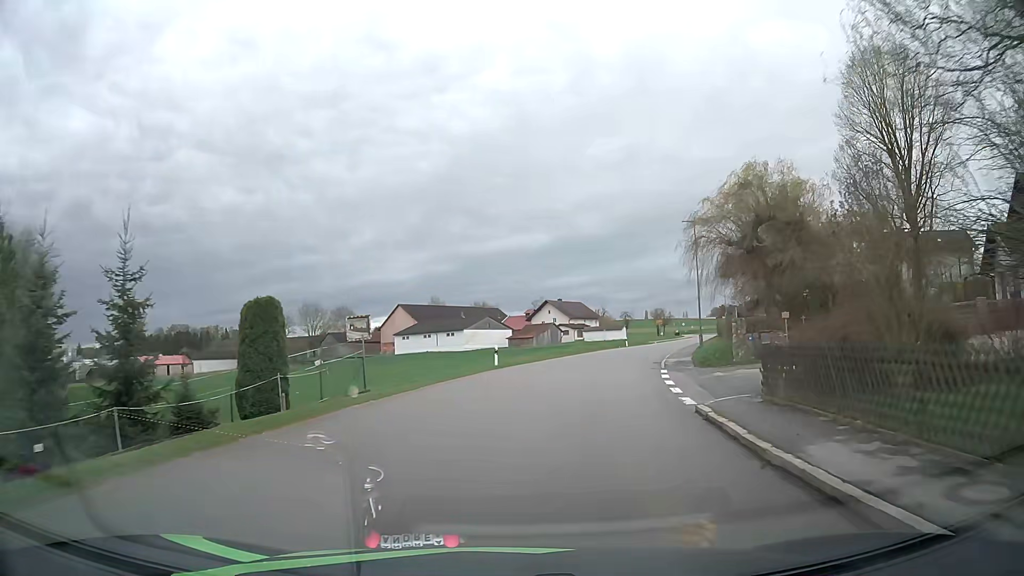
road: tertiary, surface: asphalt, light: Day
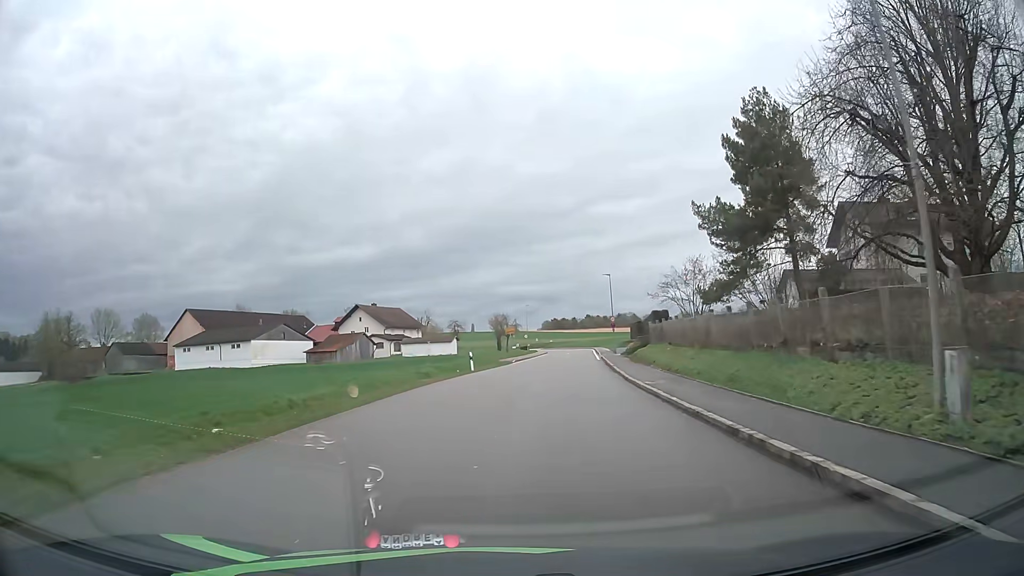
(+4.5, +33.8) m; +15°
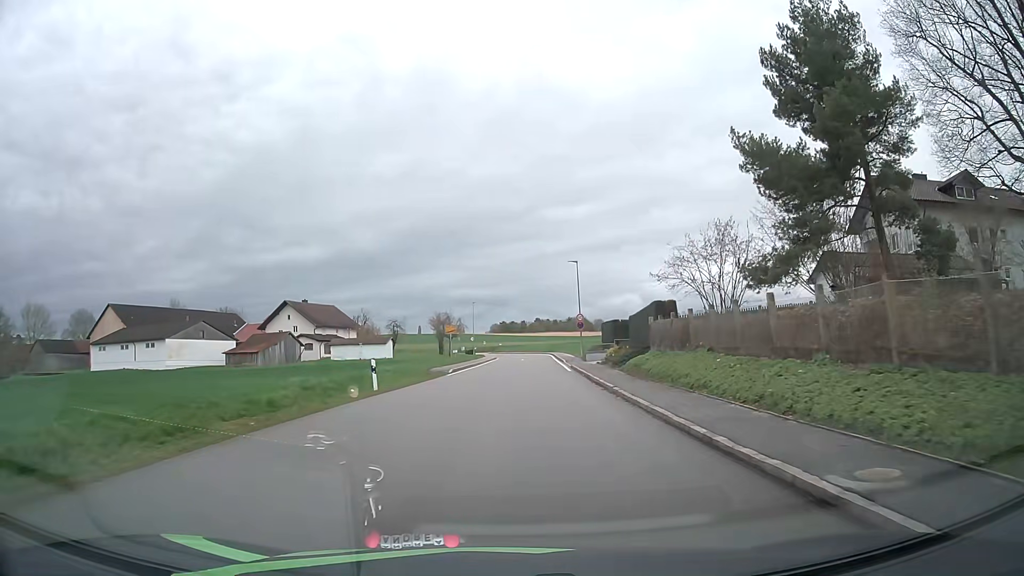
(+0.6, +14.5) m; +4°
(0, +10) (0, +20) (+1, +30) (+1, +40) (+2, +50) (+2, +60) (+3, +70) (+3, +80) (+3, +90) (+2, +100) m
